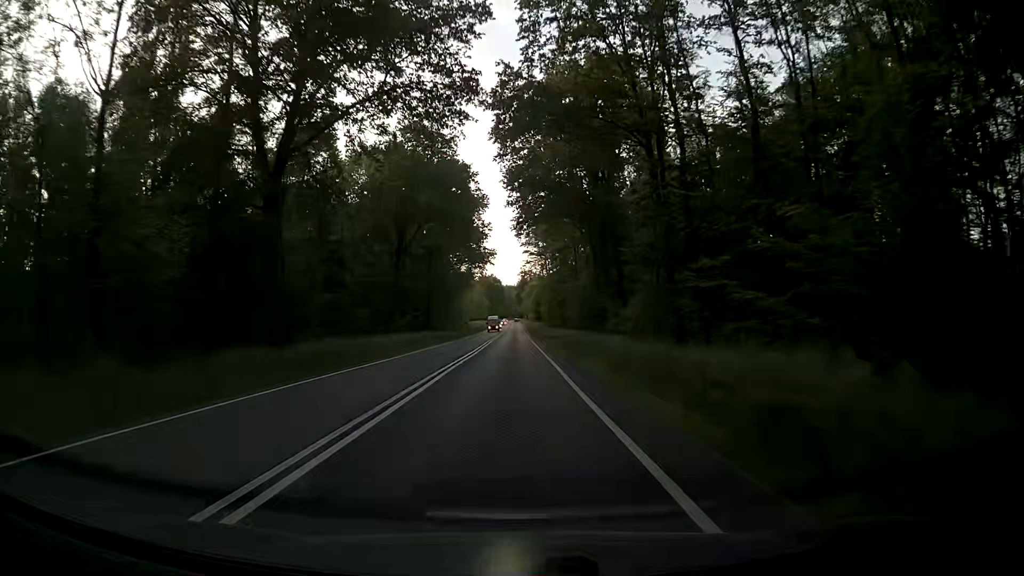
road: primary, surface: asphalt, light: Day
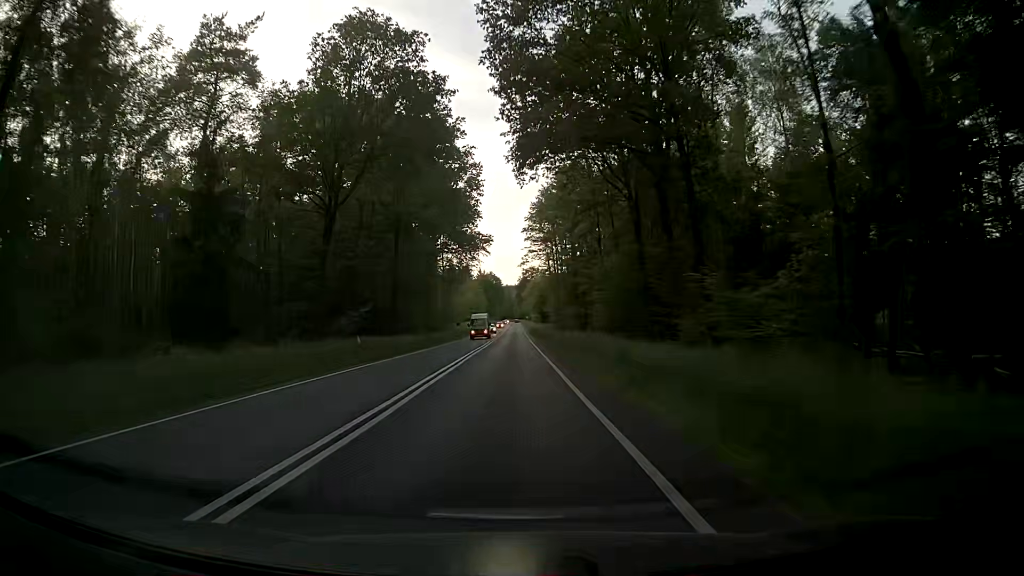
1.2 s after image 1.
(0.0, +22.6) m; -1°
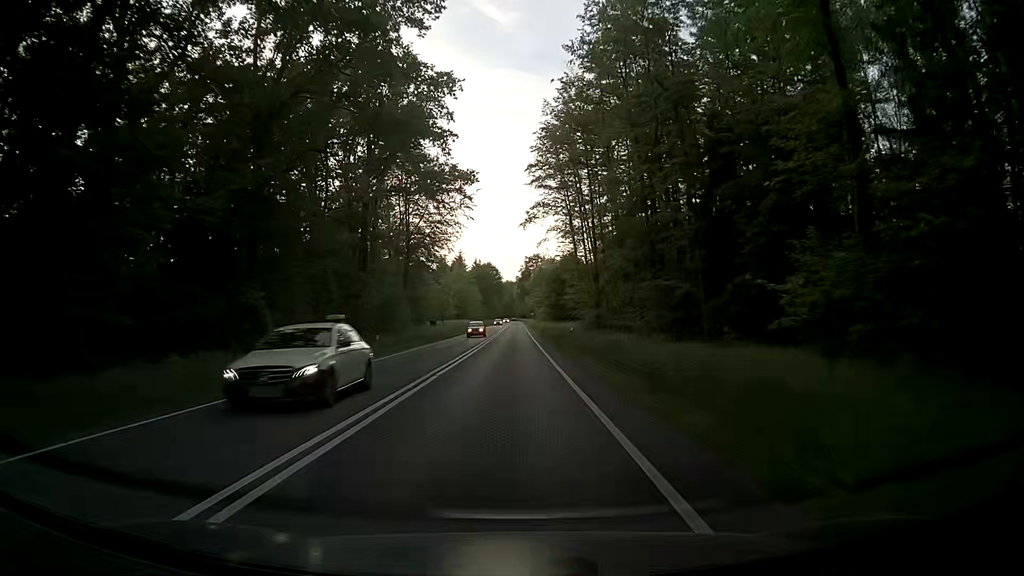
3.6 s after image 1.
(+0.2, +45.1) m; 0°
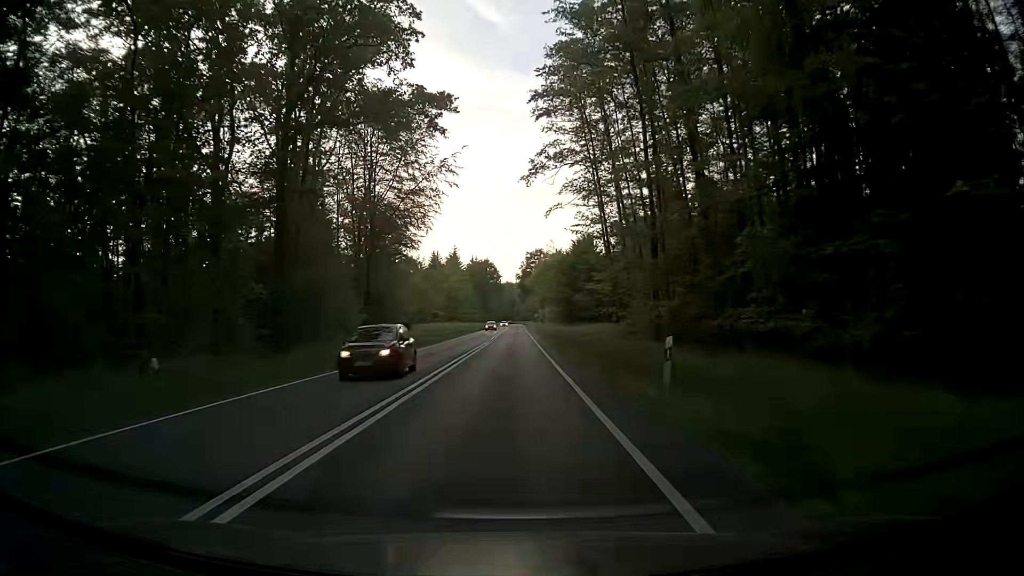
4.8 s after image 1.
(0.0, +22.5) m; 0°
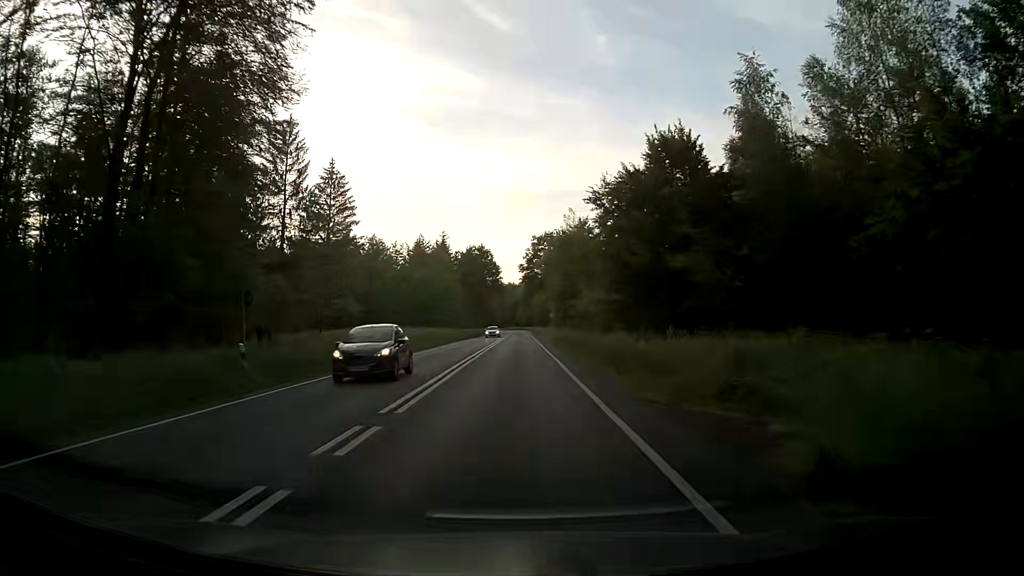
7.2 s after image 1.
(-0.2, +44.9) m; 0°
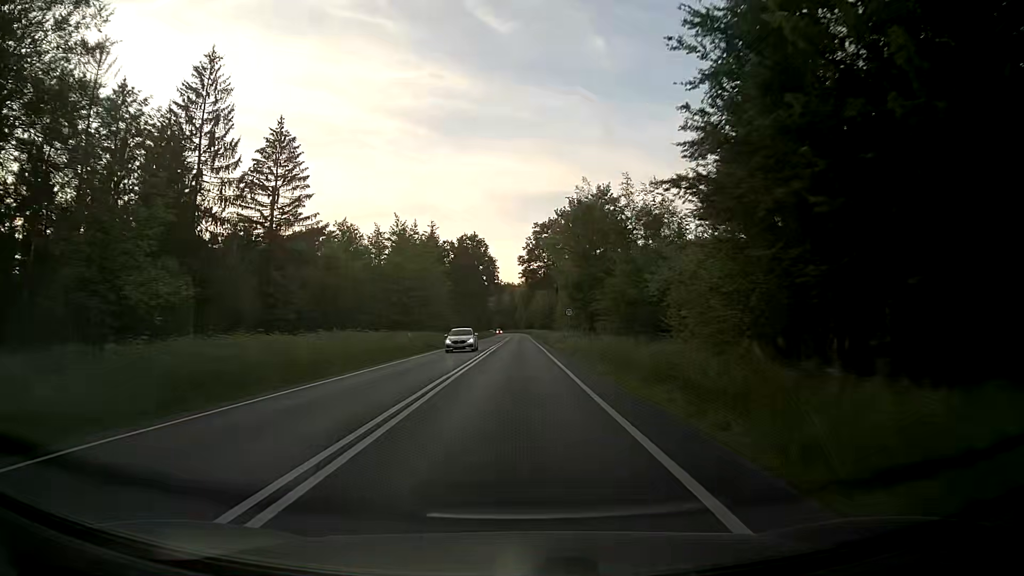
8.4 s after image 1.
(0.0, +22.5) m; 0°
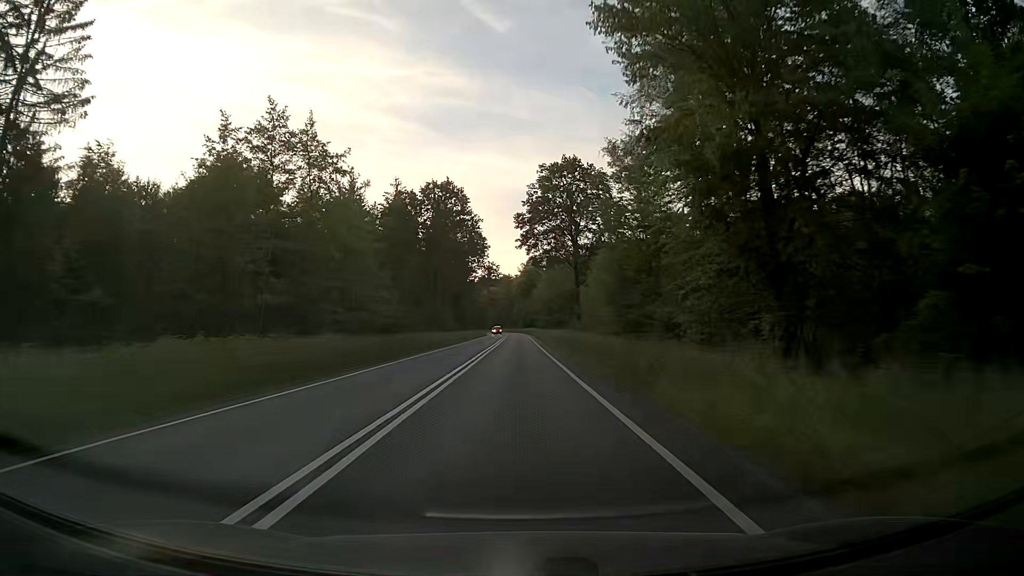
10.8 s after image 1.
(0.0, +45.0) m; 0°
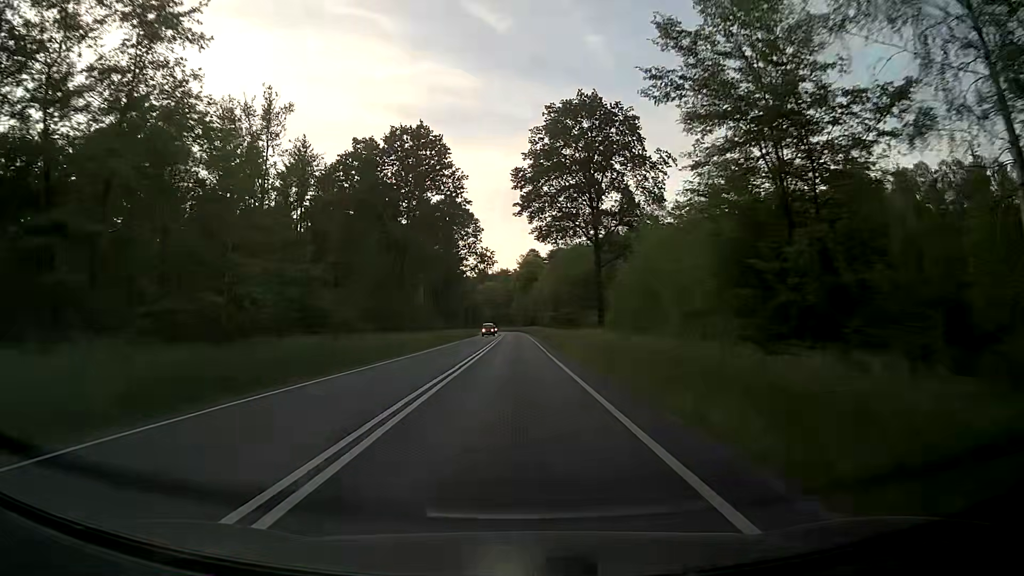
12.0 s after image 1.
(0.0, +22.5) m; 0°
(0, +10) (0, +20) (0, +30) (0, +40) (0, +50) (0, +60) (0, +70) (0, +80) (0, +90) (0, +100) m
